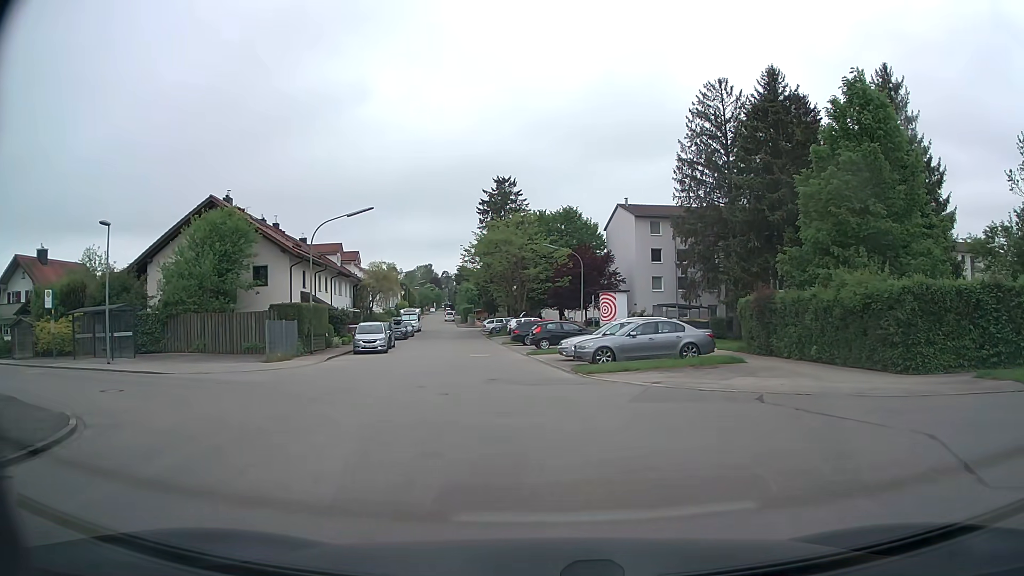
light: Day
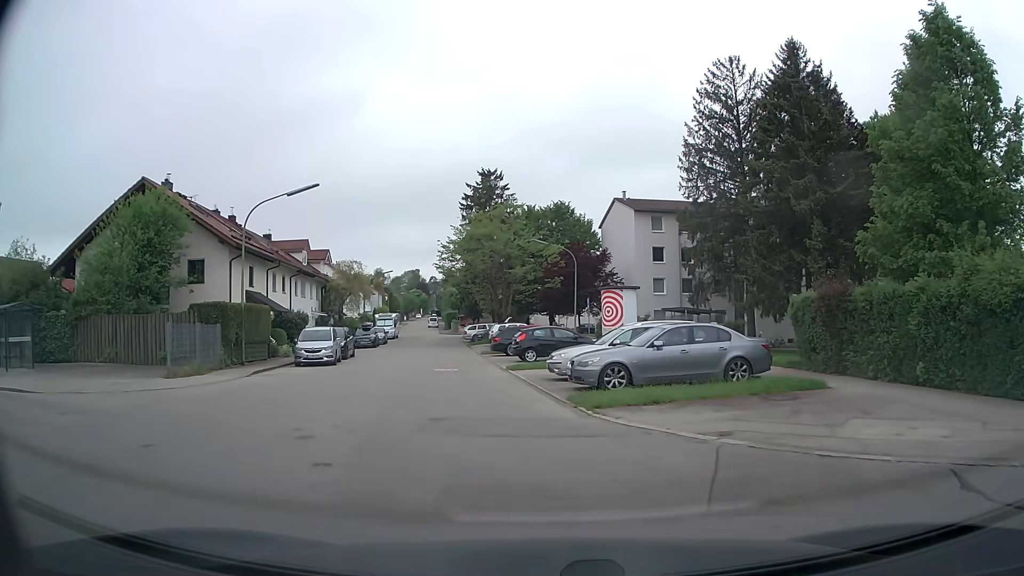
(+0.2, +7.1) m; +1°
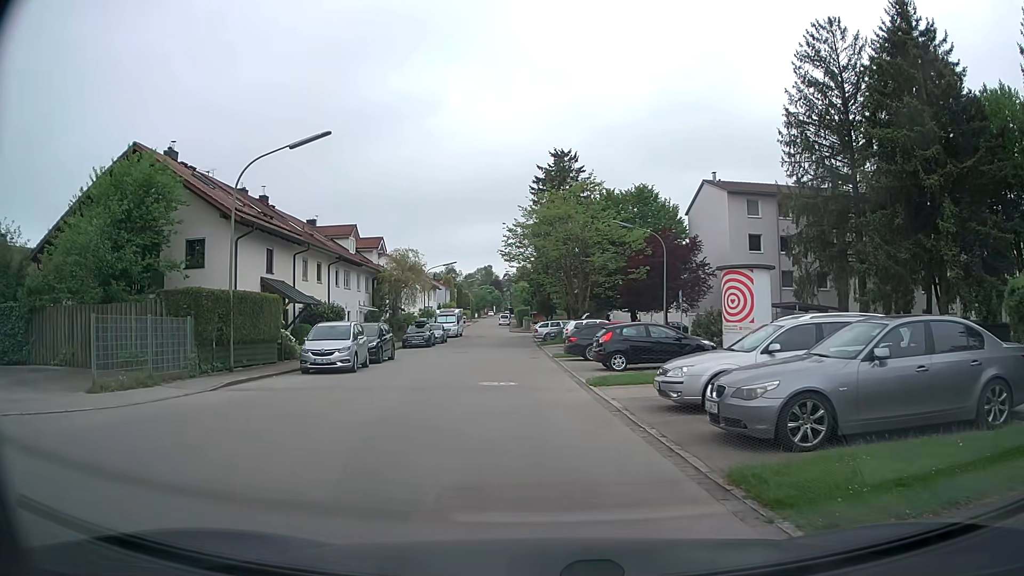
(-0.3, +7.4) m; -7°
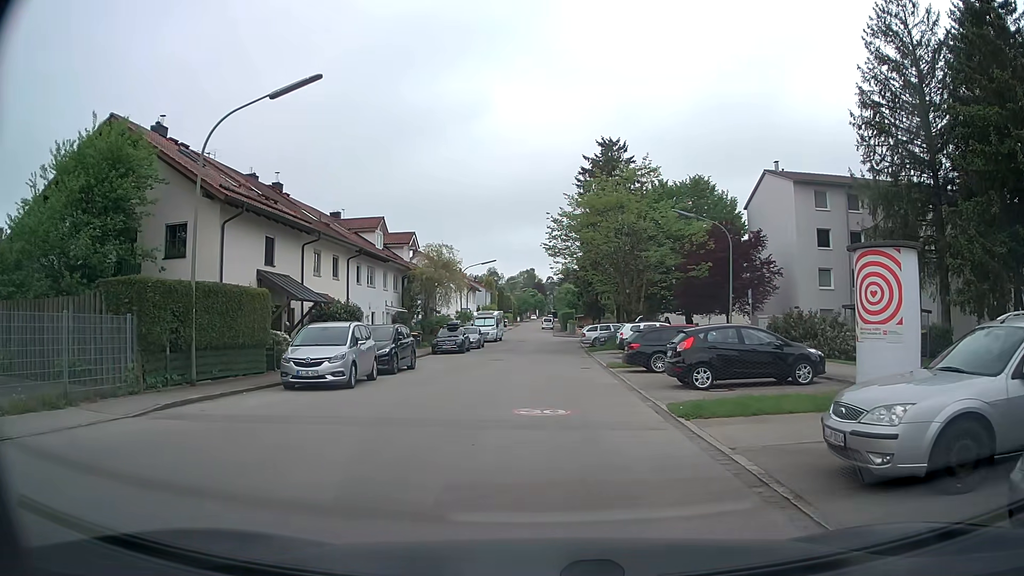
(-0.2, +5.2) m; -3°
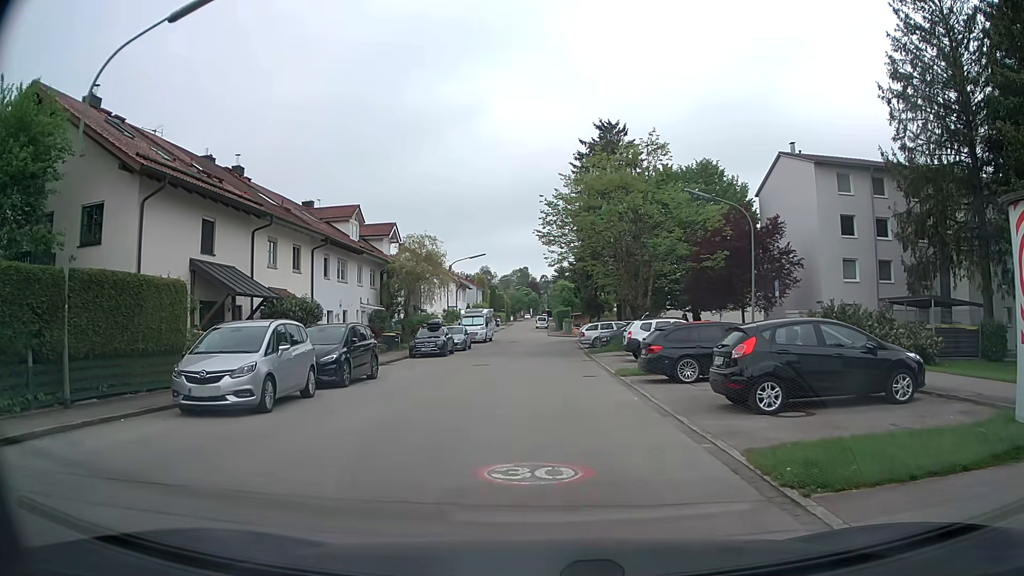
(0.0, +5.0) m; -1°
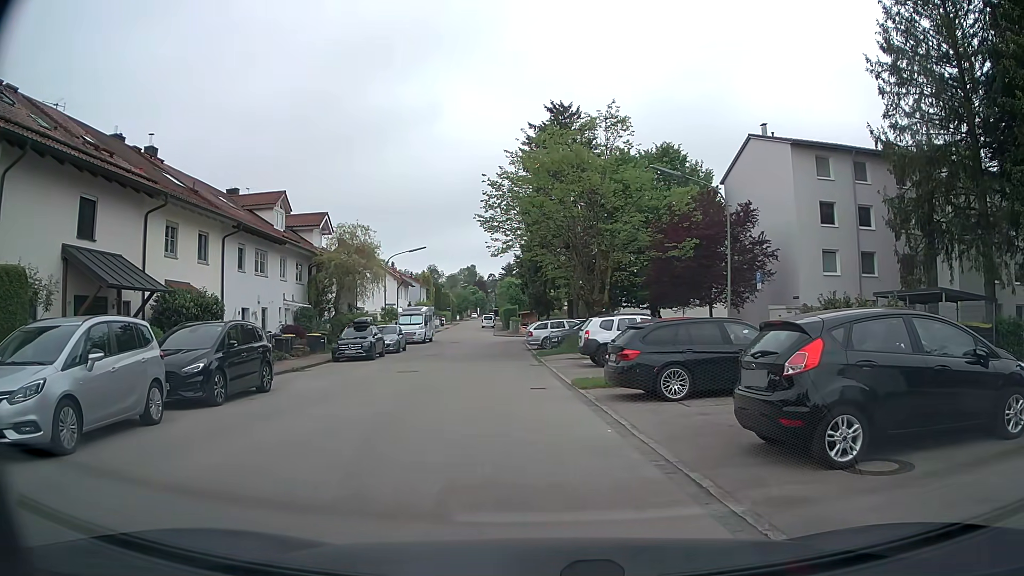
(+0.2, +4.3) m; +3°
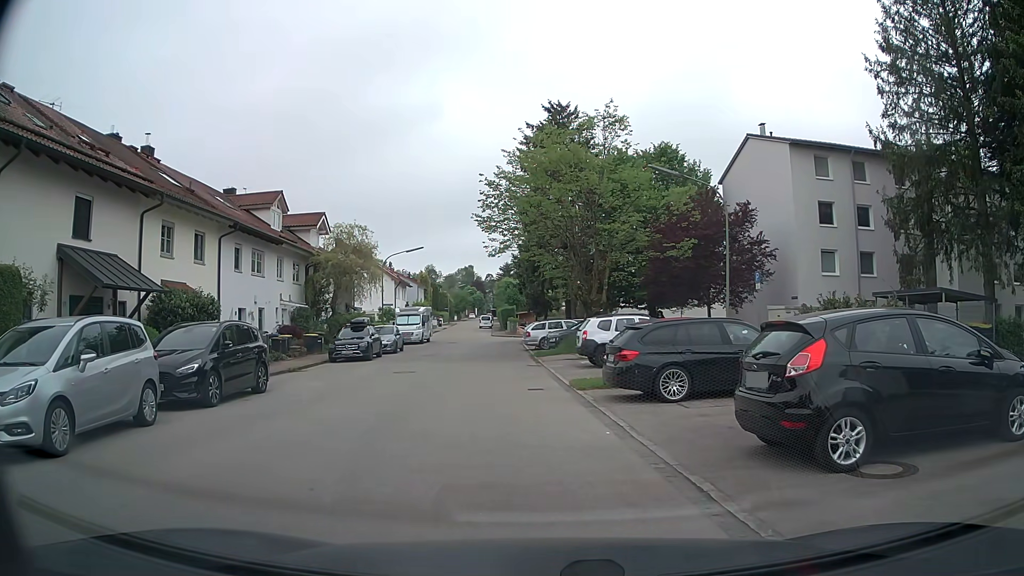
(0.0, +0.2) m; 0°
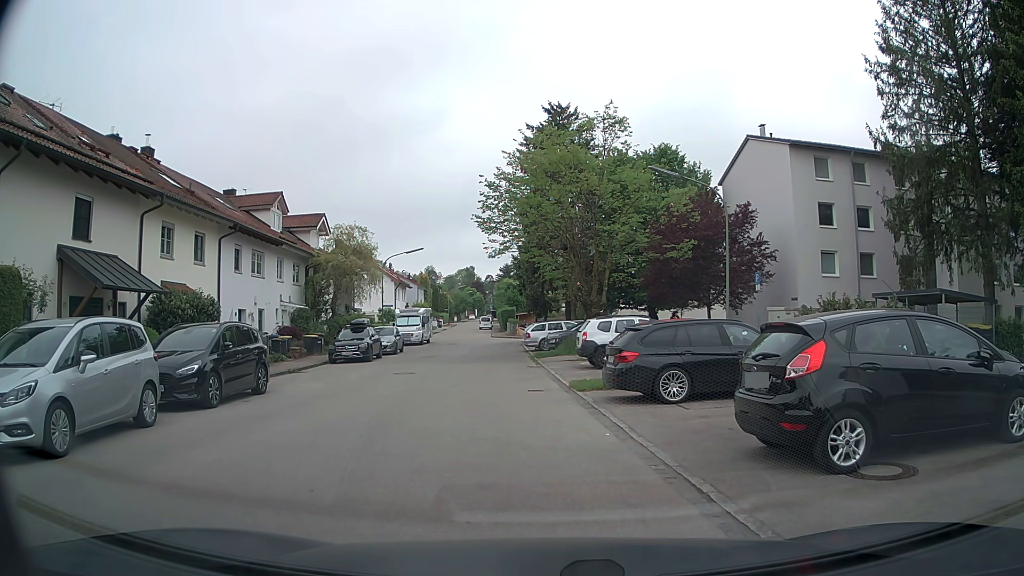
(0.0, +0.1) m; 0°
